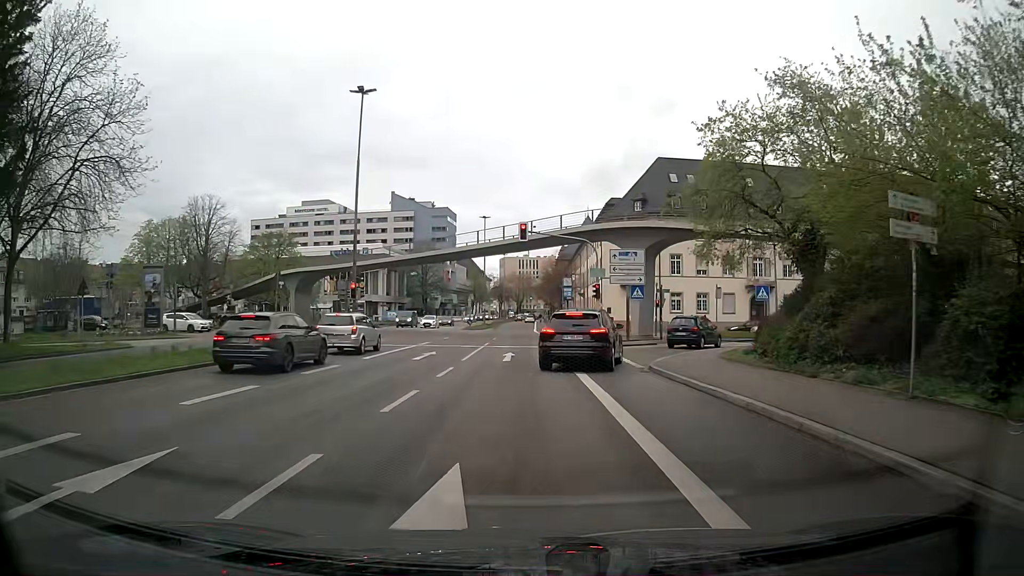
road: primary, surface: asphalt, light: Day
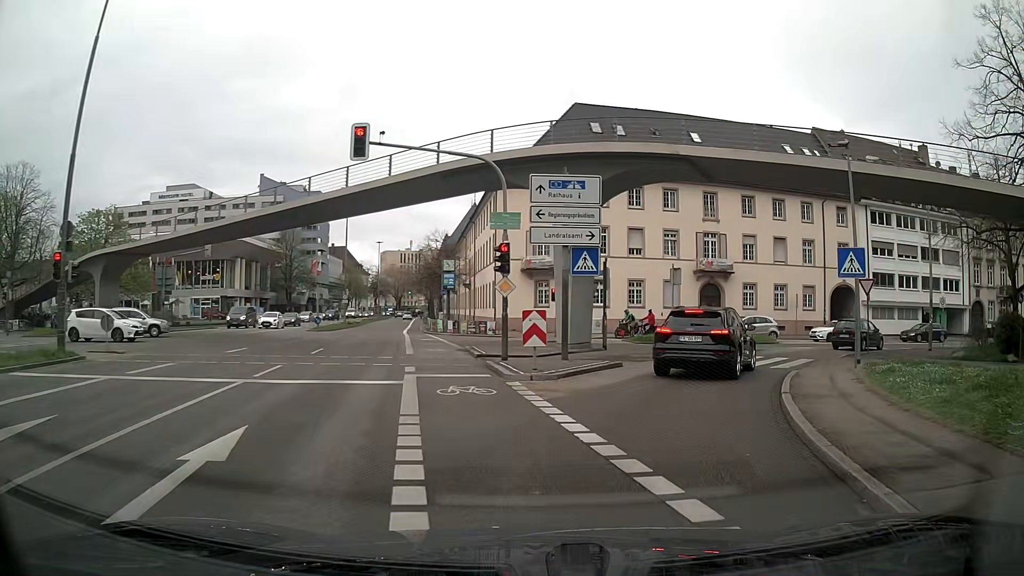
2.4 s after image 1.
(+1.0, +18.1) m; +10°
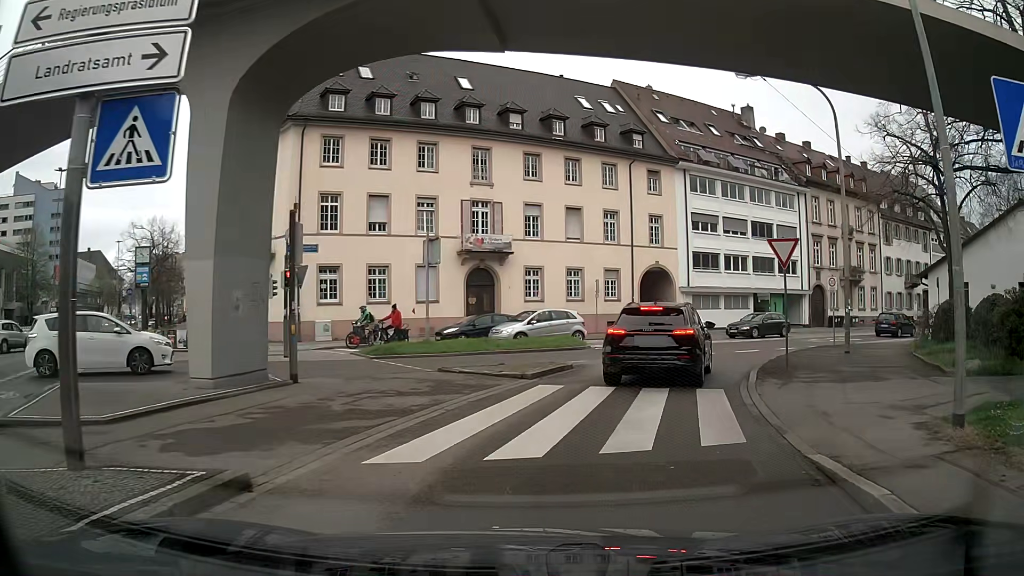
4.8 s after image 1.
(+2.3, +12.5) m; +21°
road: unclassified
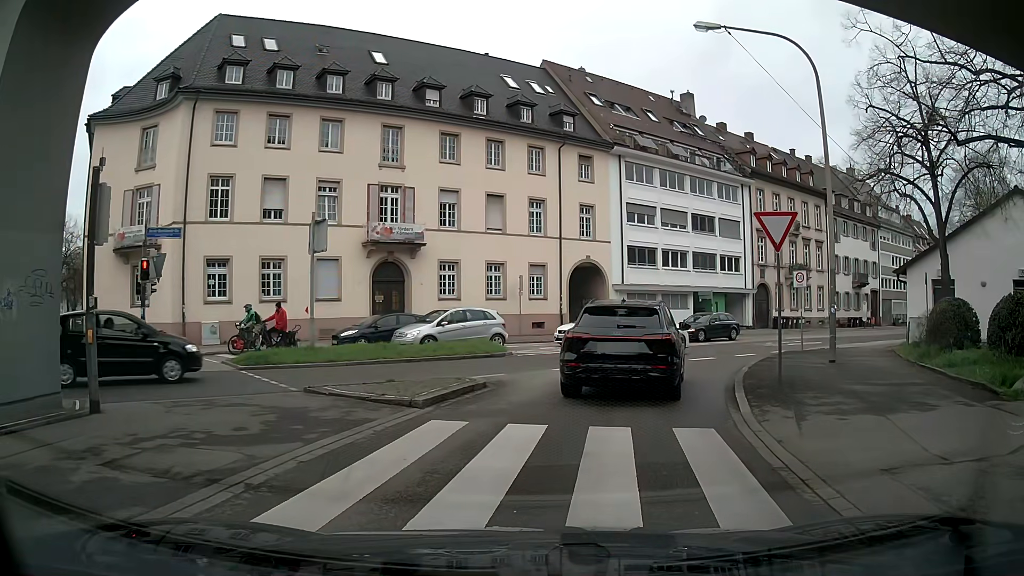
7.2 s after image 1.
(+0.2, +4.1) m; +4°
(+1, +10) (+4, +19) (+9, +28) (+16, +35) (+24, +41) (+32, +47) (+40, +53) (+48, +59) (+56, +65) (+64, +71) m
